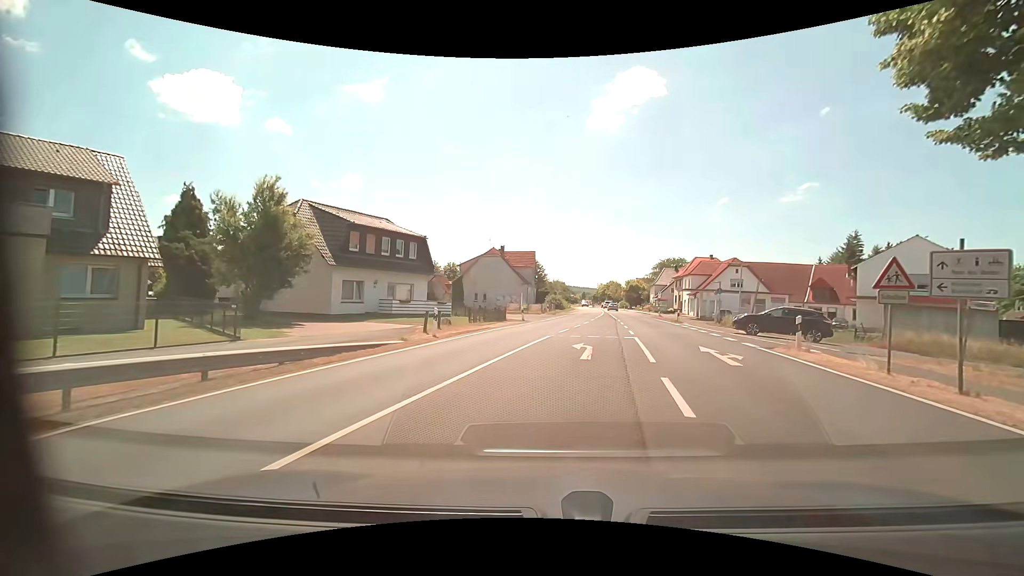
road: primary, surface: asphalt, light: Day
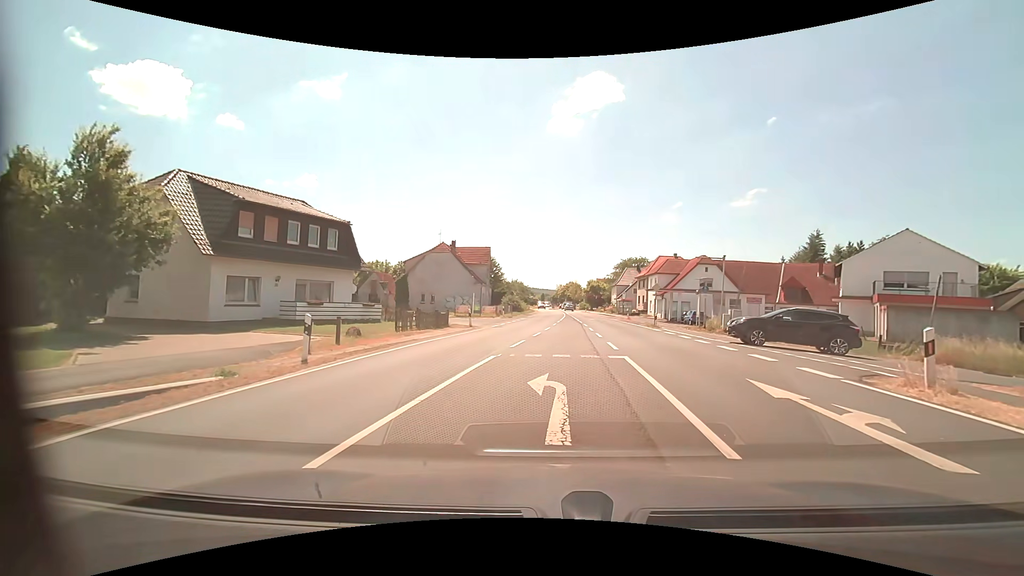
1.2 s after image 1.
(+0.3, +6.8) m; +5°
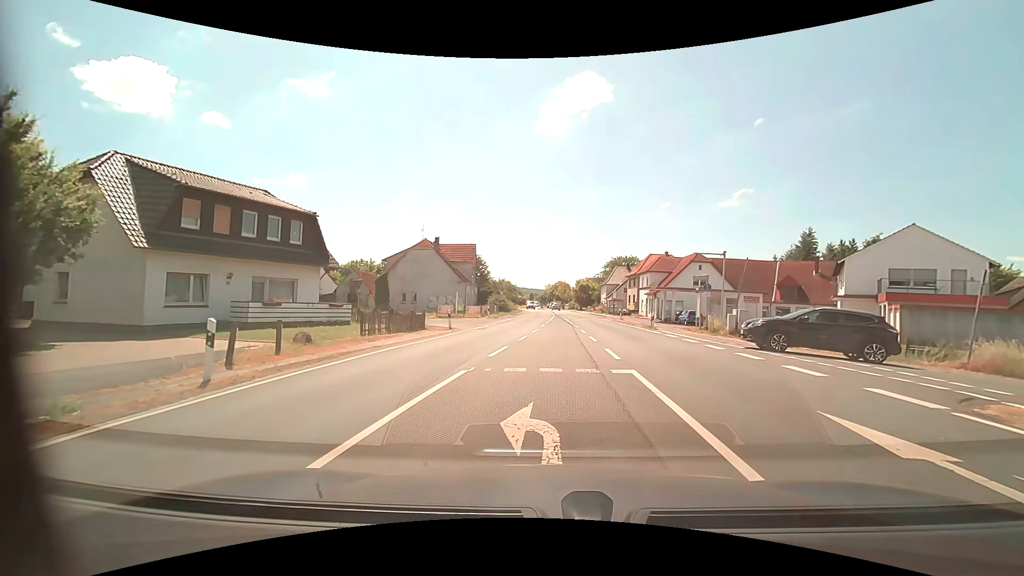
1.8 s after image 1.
(0.0, +2.8) m; +2°
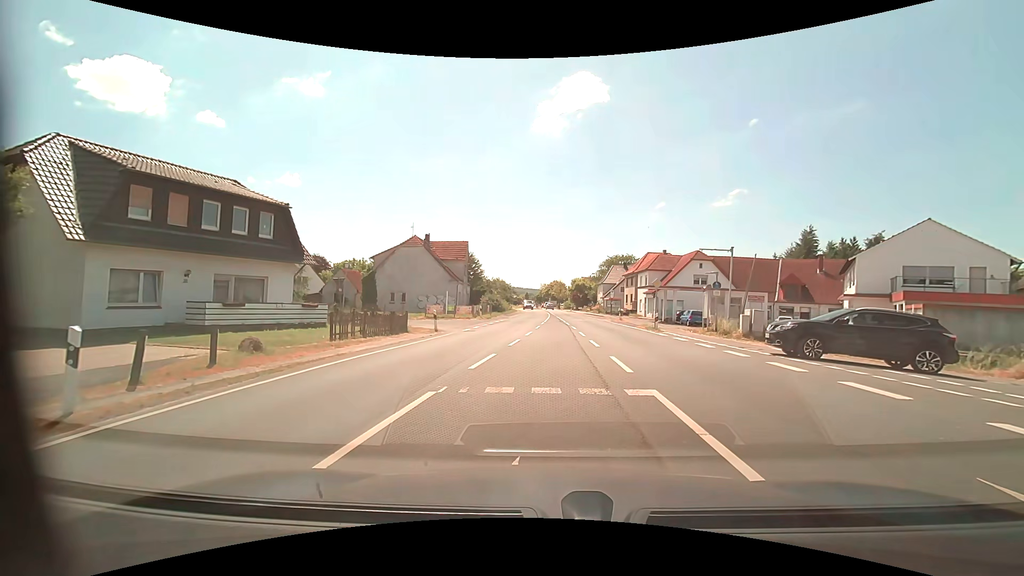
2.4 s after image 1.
(0.0, +2.3) m; -1°
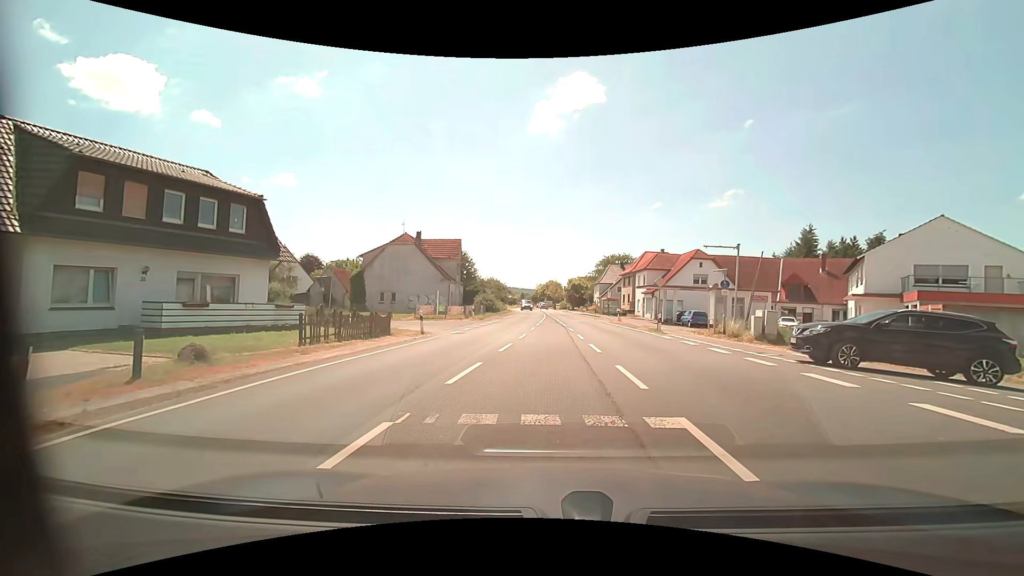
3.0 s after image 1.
(0.0, +1.8) m; 0°
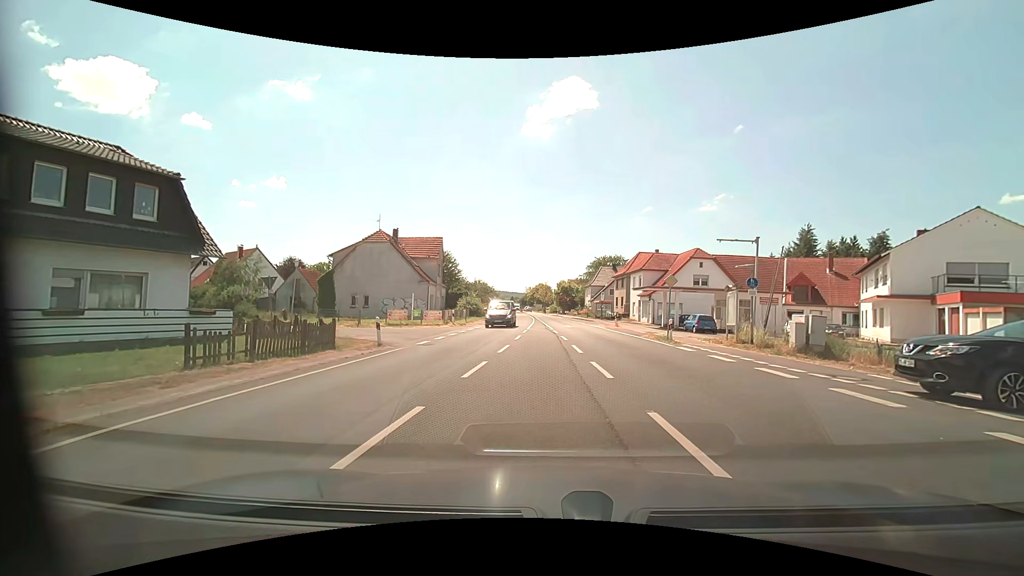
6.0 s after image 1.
(+0.1, +4.4) m; +3°
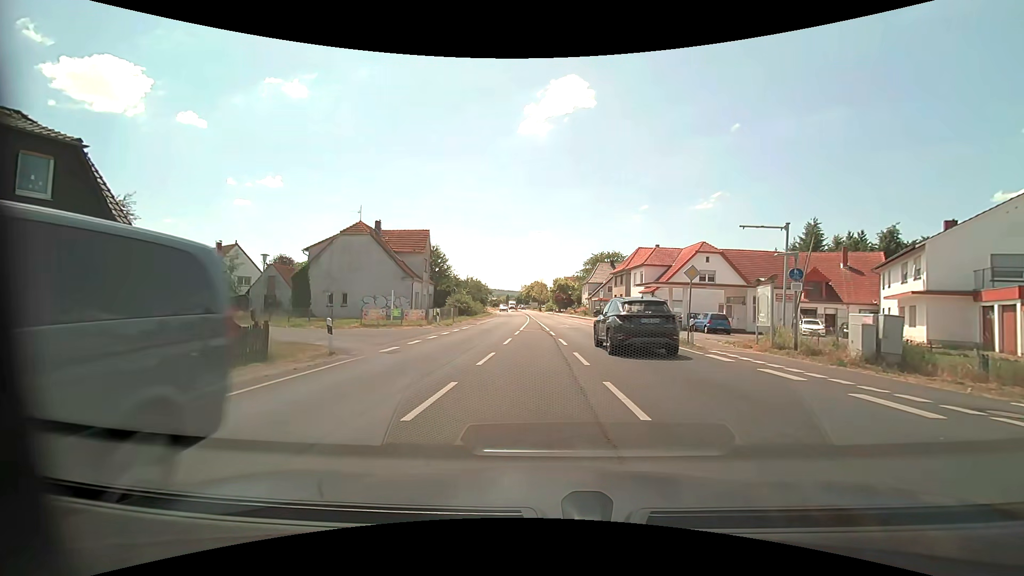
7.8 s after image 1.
(0.0, +3.9) m; 0°
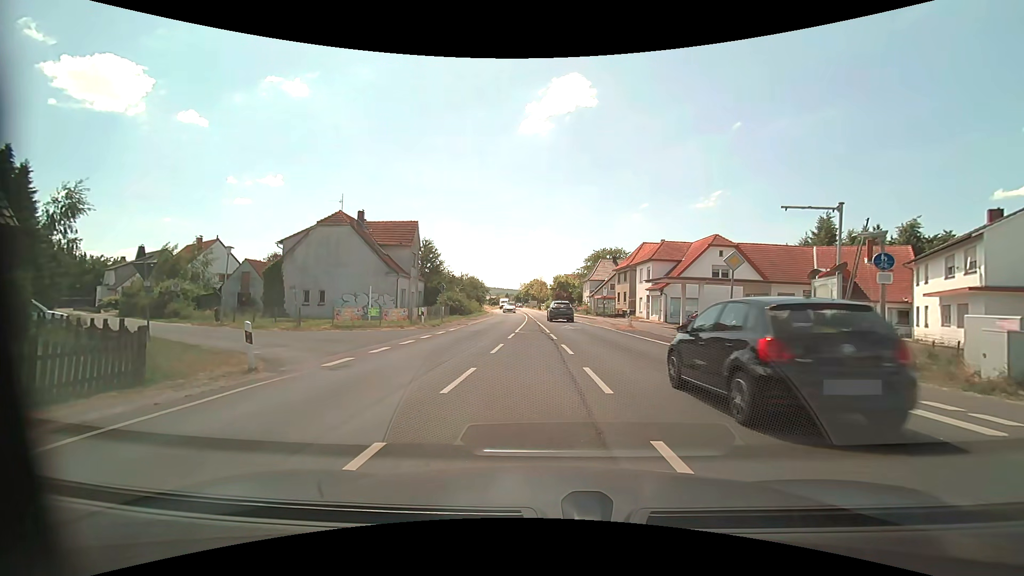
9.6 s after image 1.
(0.0, +4.0) m; 0°
